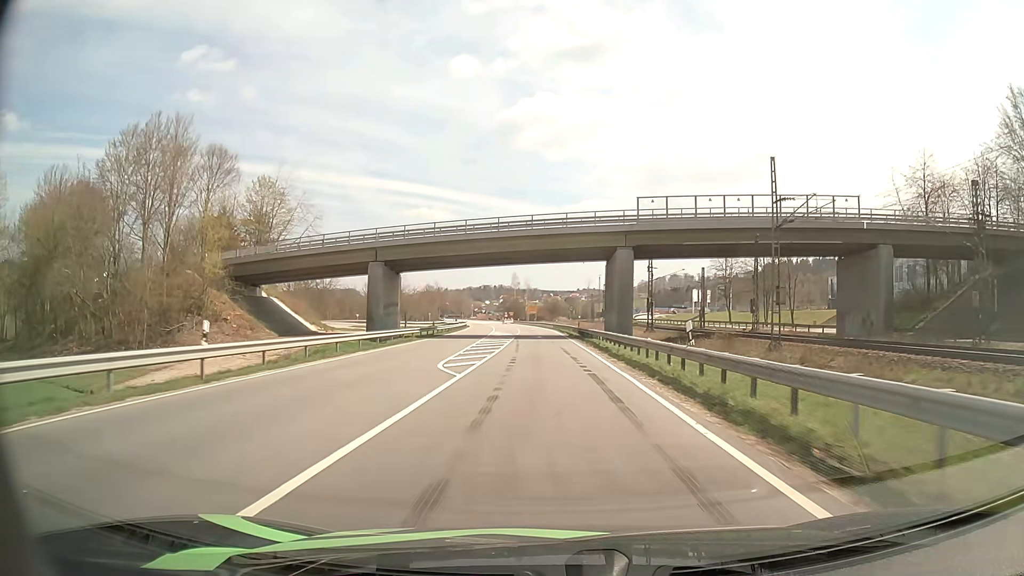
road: primary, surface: asphalt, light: Day
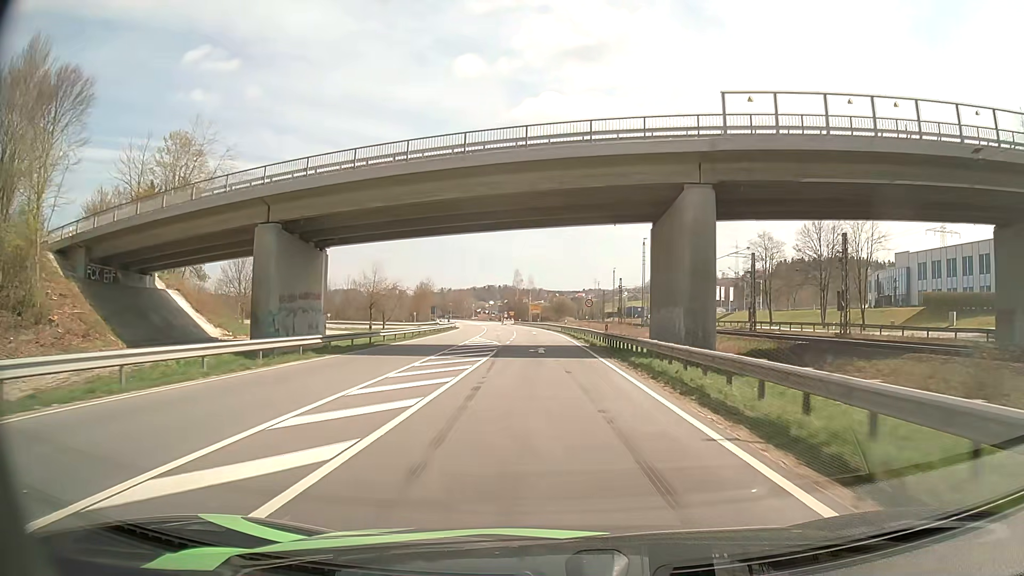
(-0.1, +22.7) m; 0°
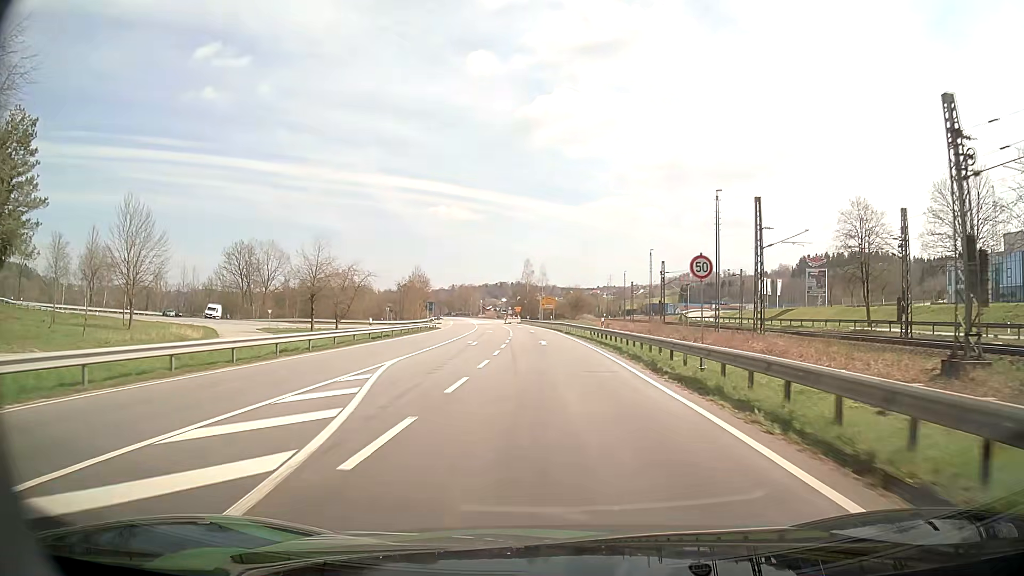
(-0.6, +32.7) m; -3°
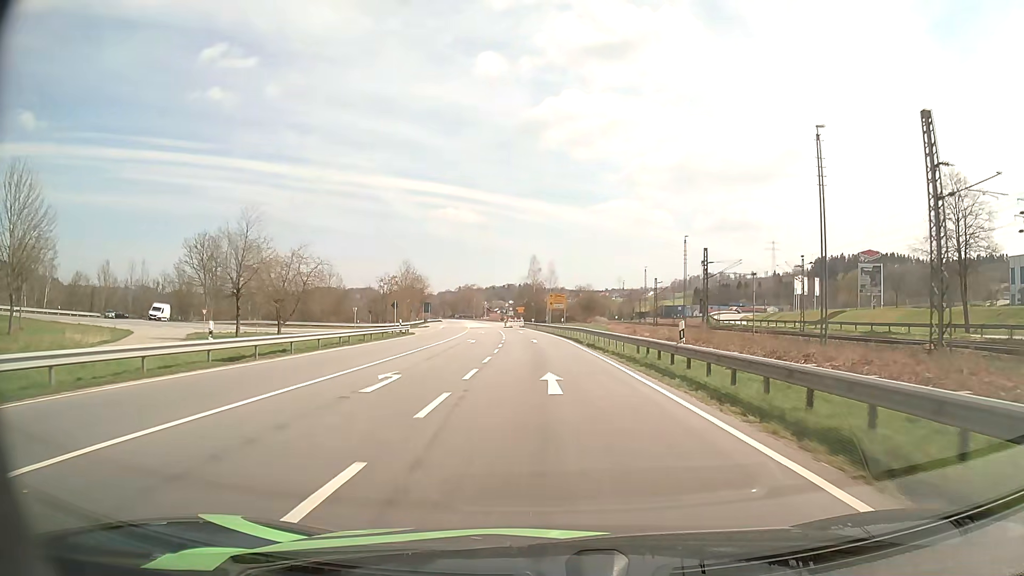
(+0.4, +20.8) m; +1°
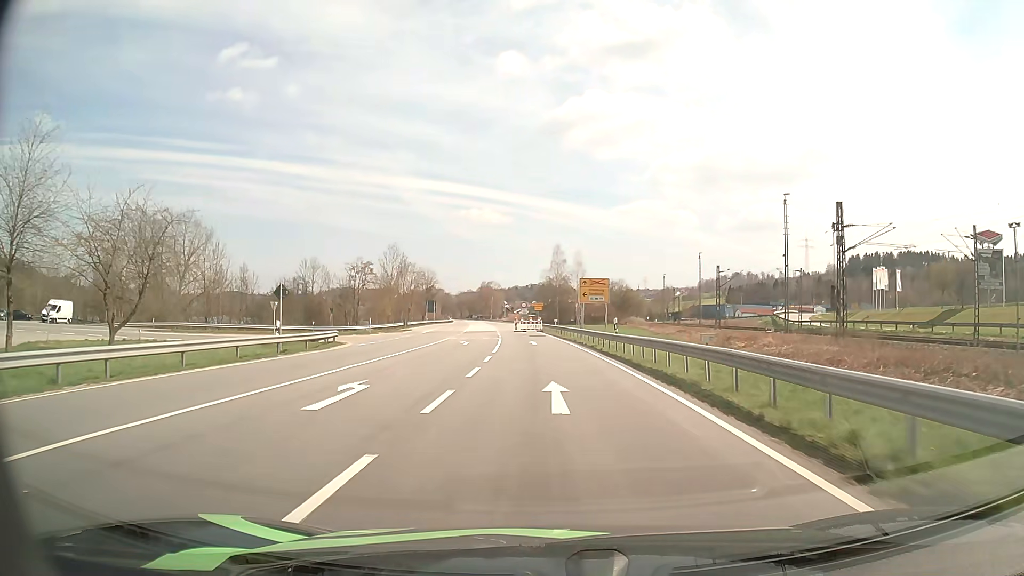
(-0.5, +29.6) m; -2°
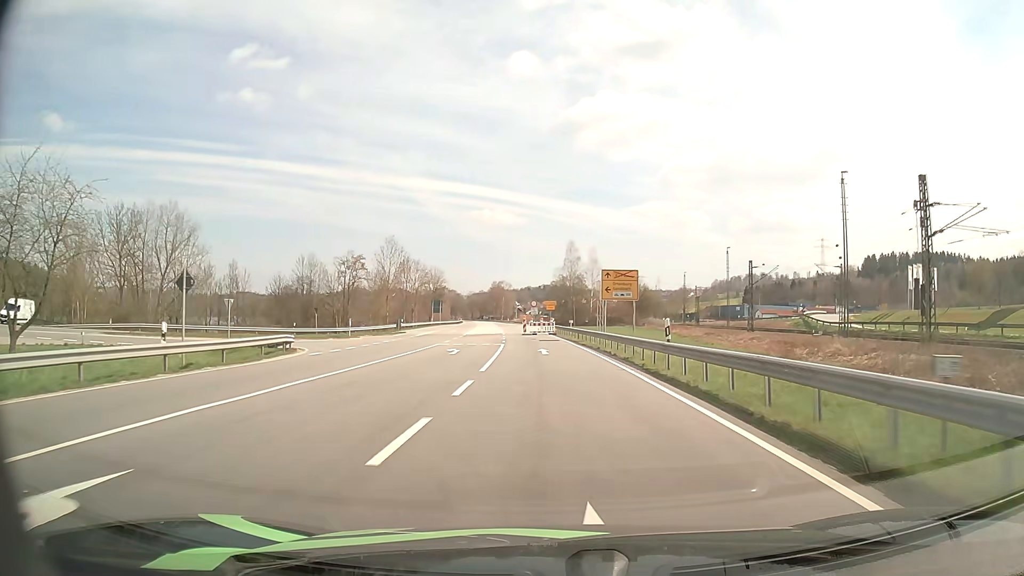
(-0.1, +9.5) m; -1°
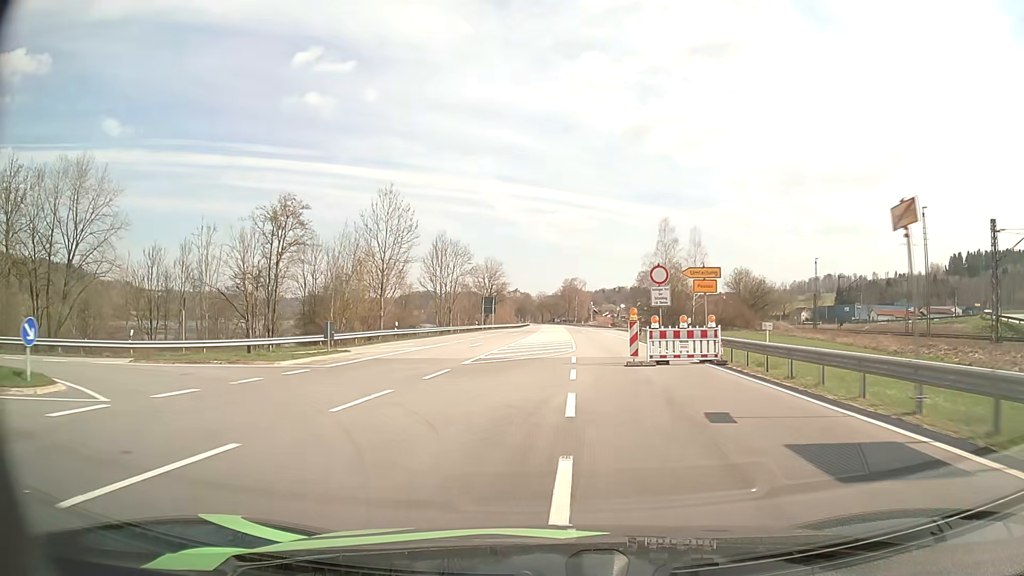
(-2.1, +37.7) m; -6°
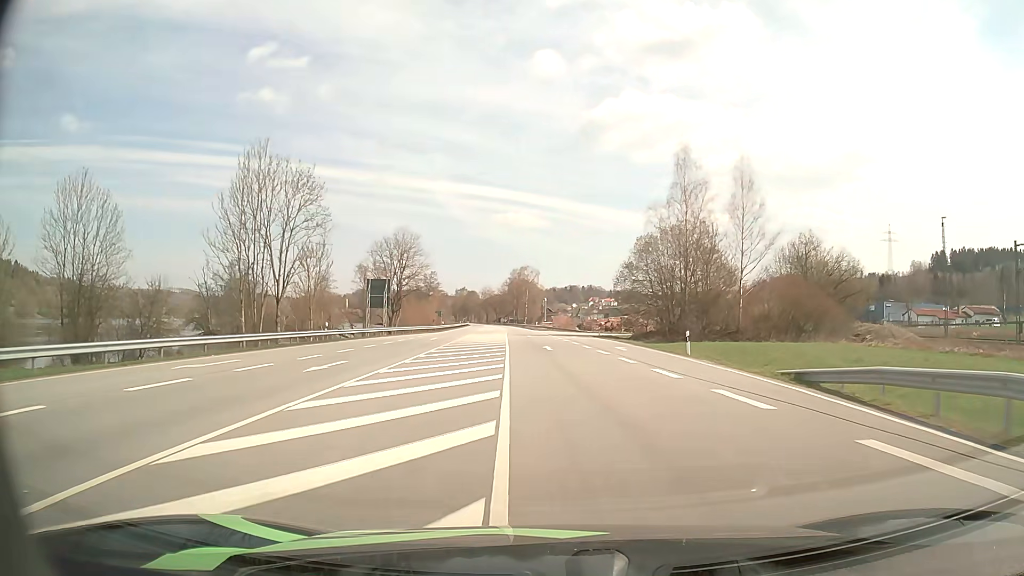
(+1.7, +50.3) m; +4°
(0, +10) (0, +20) (0, +30) (0, +40) (-1, +50) (-1, +60) (-2, +70) (-2, +80) (-3, +90) (-4, +100) m
